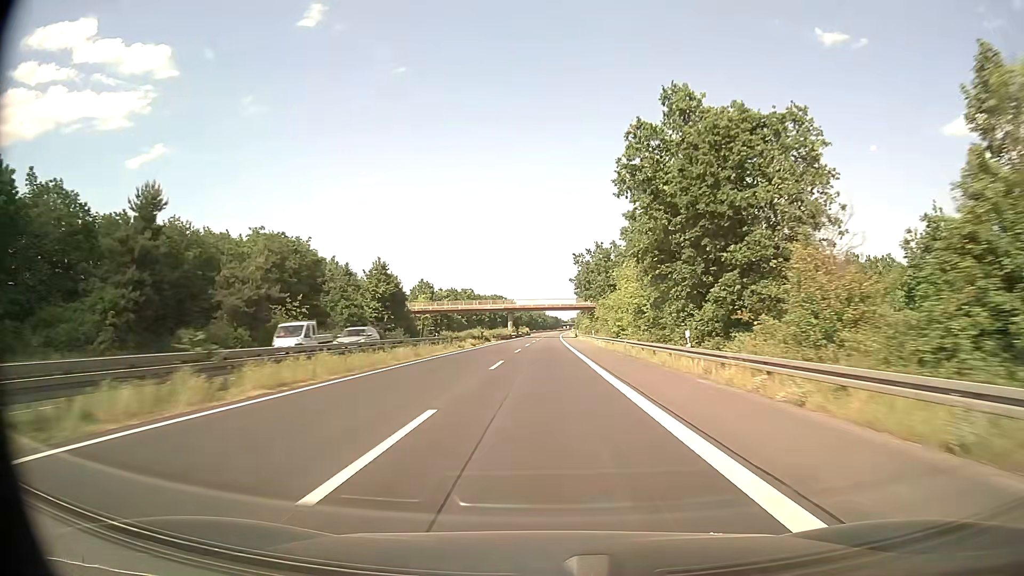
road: trunk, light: Day
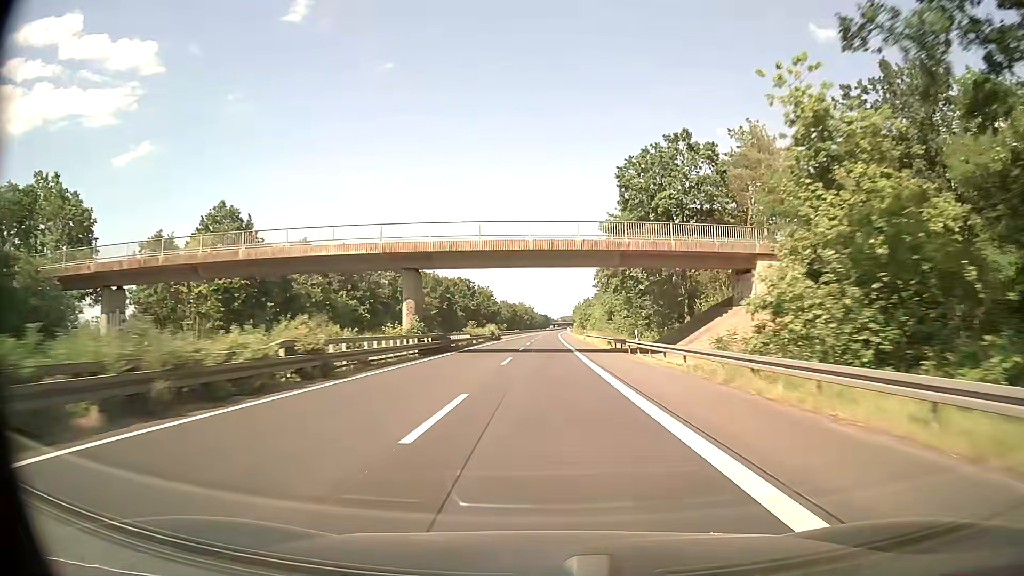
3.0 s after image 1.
(+0.8, +87.3) m; +1°
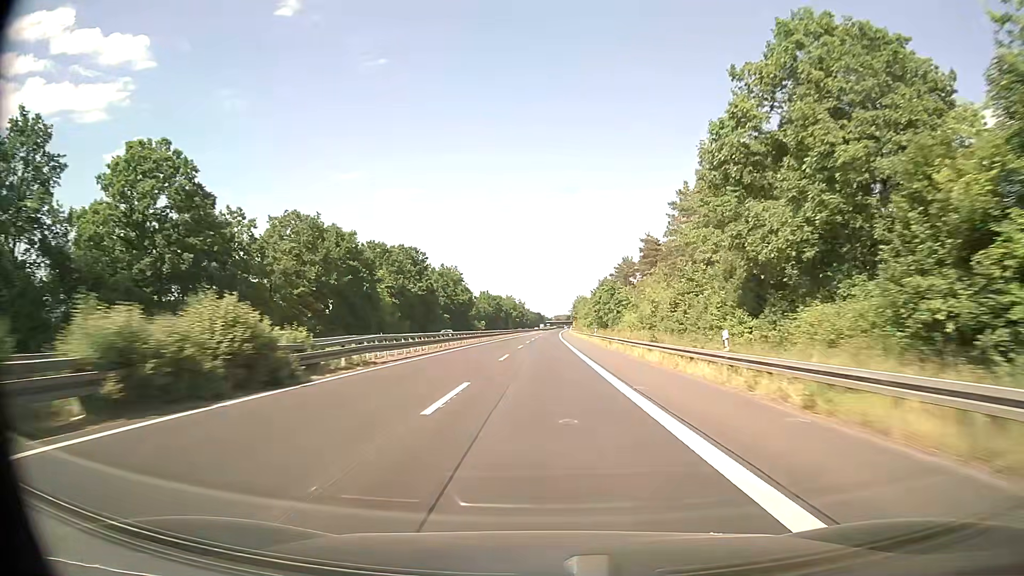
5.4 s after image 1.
(+0.2, +69.8) m; 0°
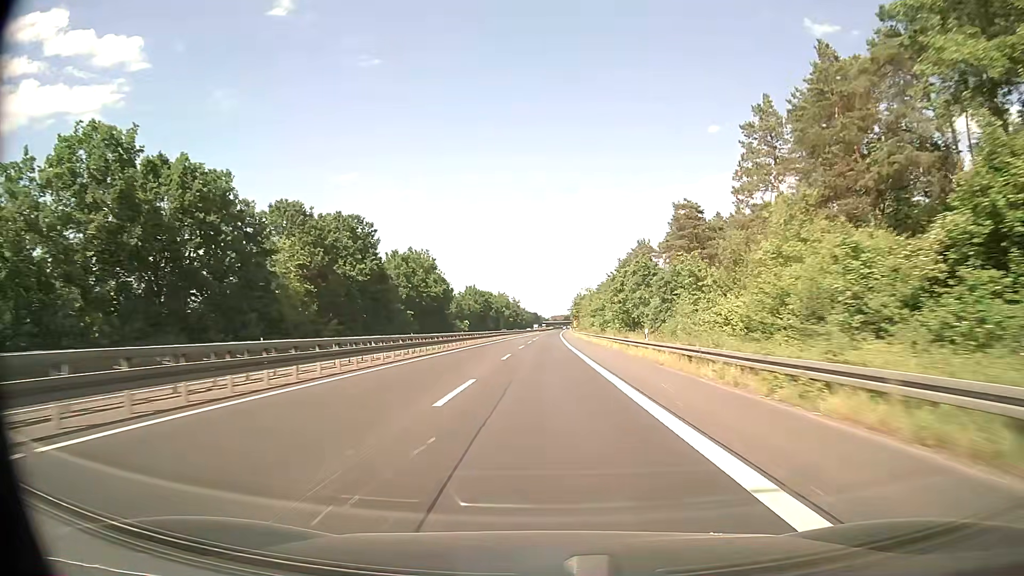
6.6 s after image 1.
(+0.2, +34.8) m; 0°
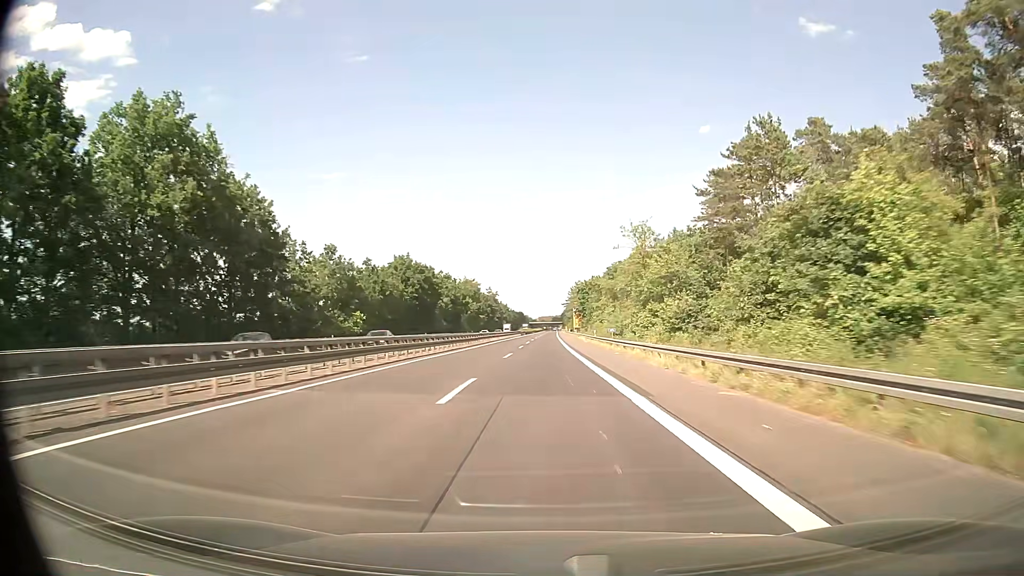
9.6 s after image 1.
(+0.6, +87.0) m; +1°
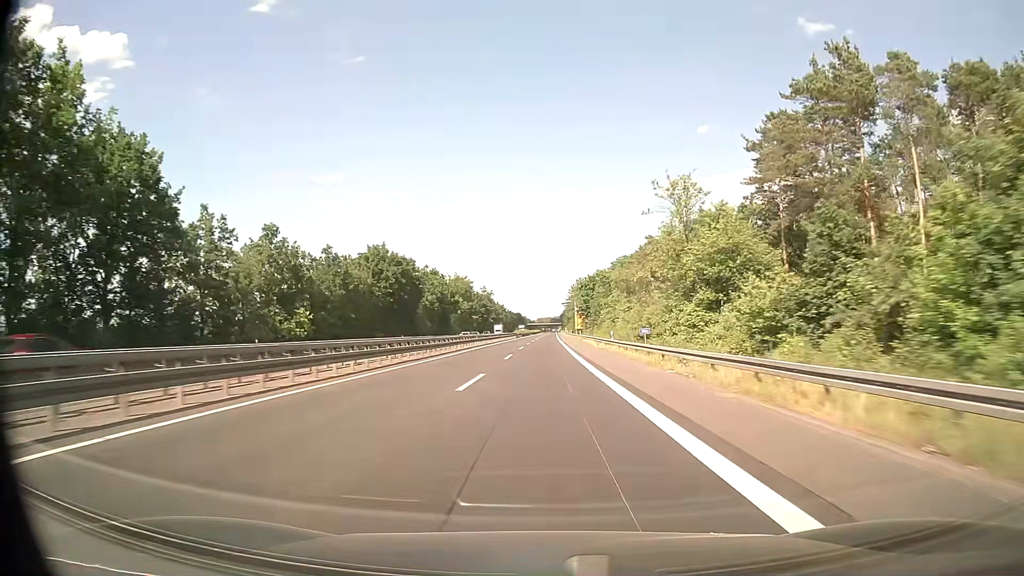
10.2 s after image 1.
(0.0, +17.4) m; 0°
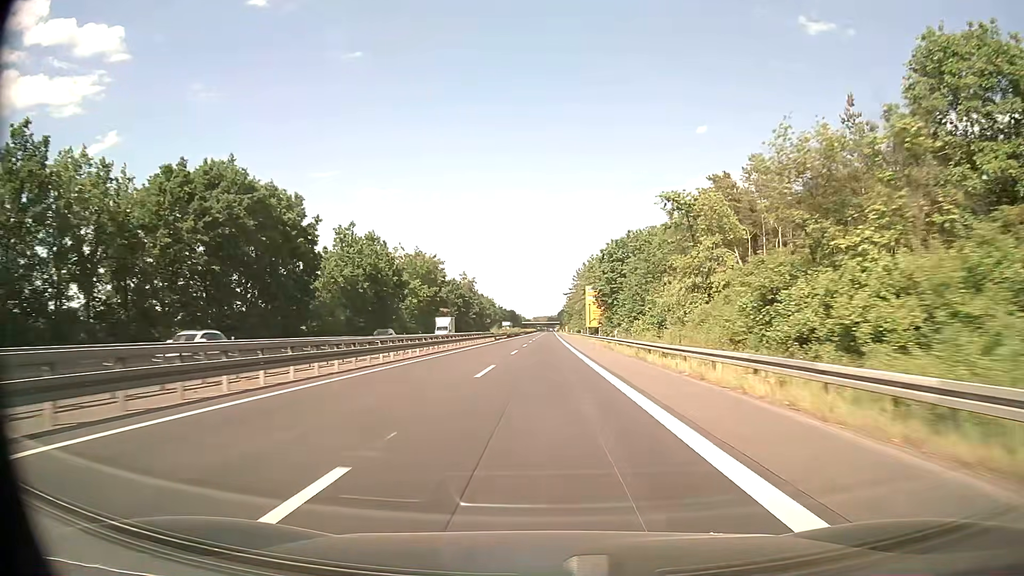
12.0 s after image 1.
(-0.2, +52.2) m; 0°
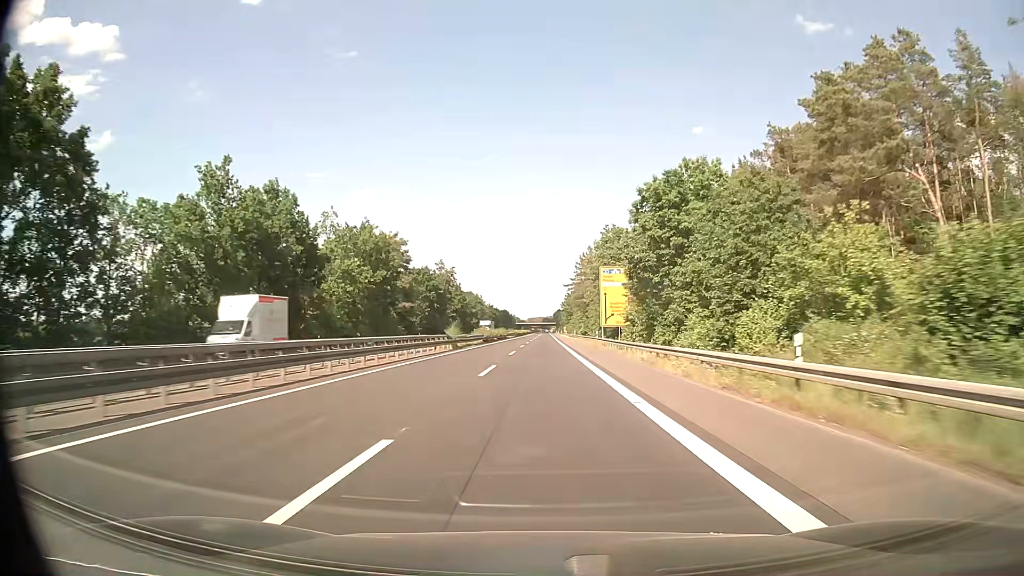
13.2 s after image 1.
(+0.2, +34.8) m; +1°
(0, +10) (0, +20) (0, +30) (0, +40) (0, +50) (0, +60) (0, +70) (0, +80) (0, +90) (0, +100) m
